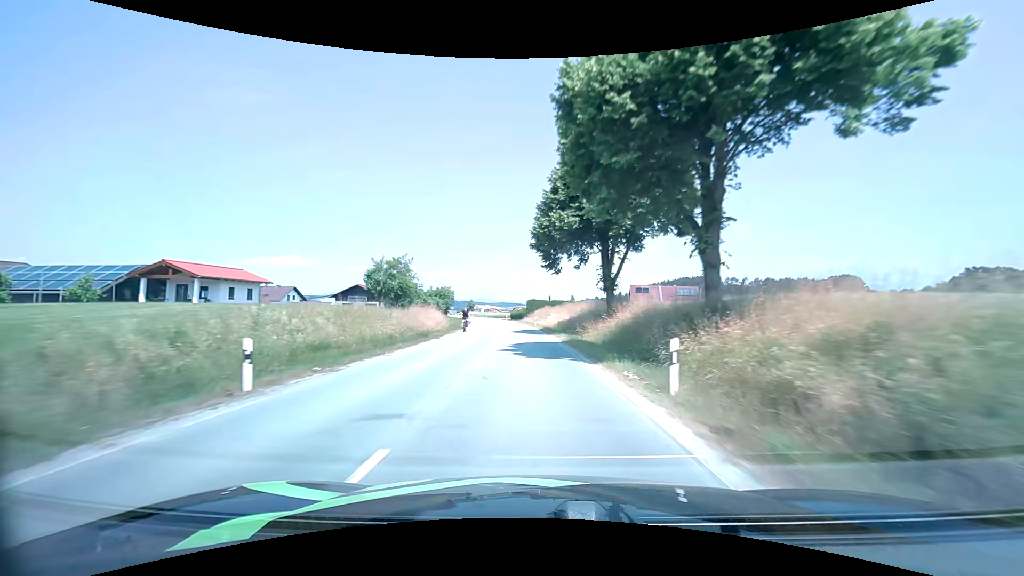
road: secondary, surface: asphalt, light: Day
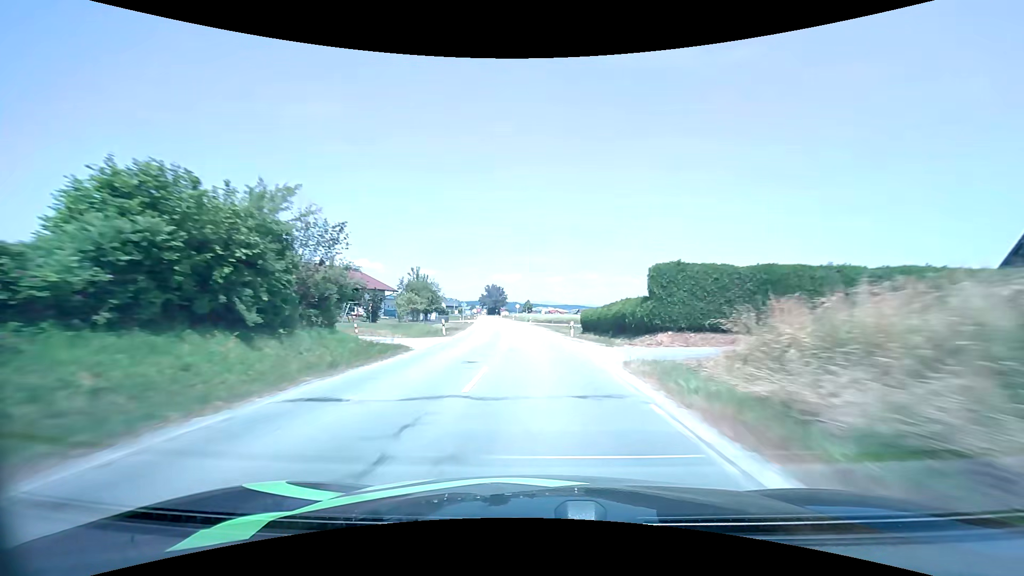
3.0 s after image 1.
(-4.1, +64.5) m; -7°
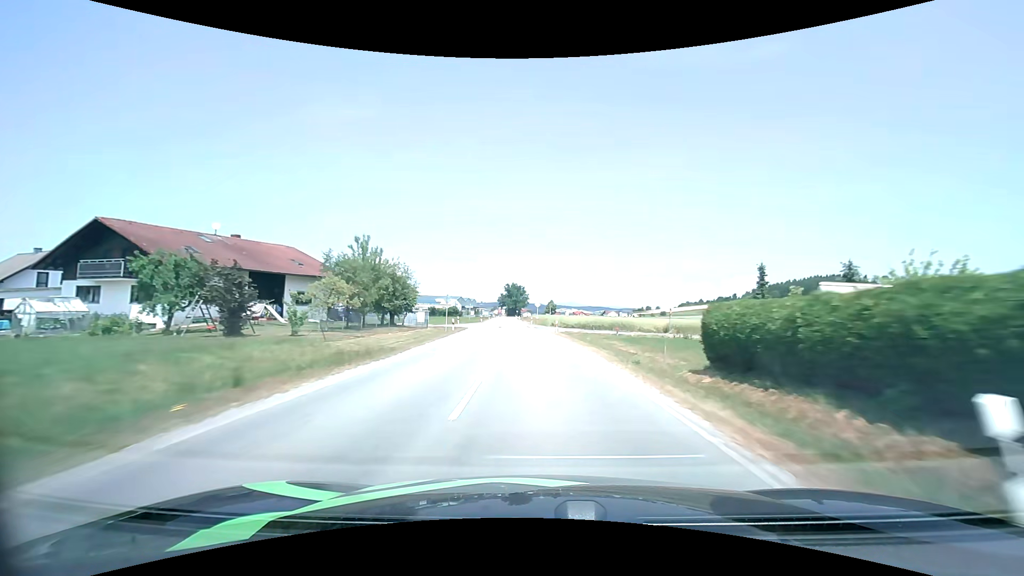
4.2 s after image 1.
(-0.6, +26.3) m; -3°
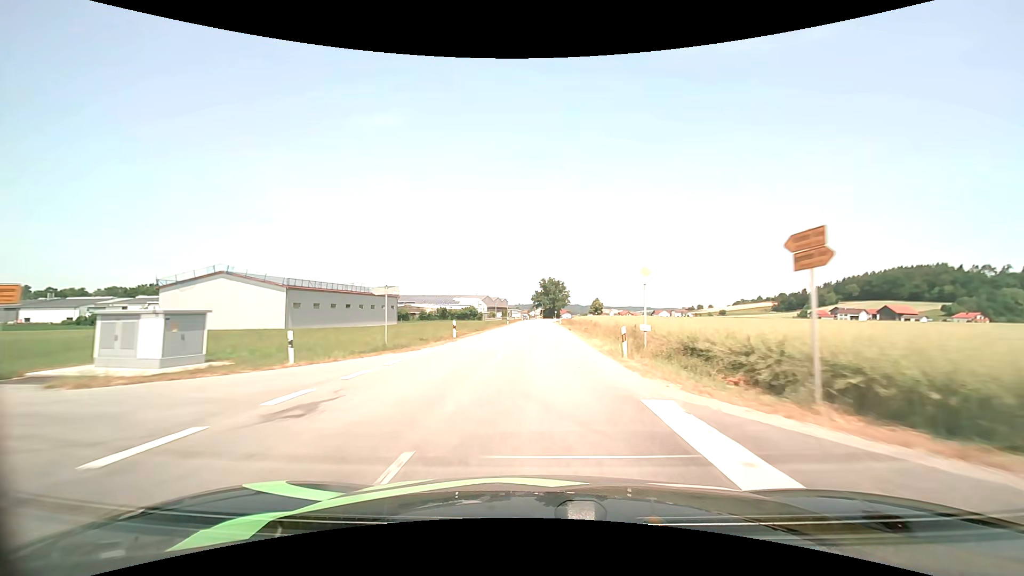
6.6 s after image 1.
(-2.3, +53.6) m; -4°
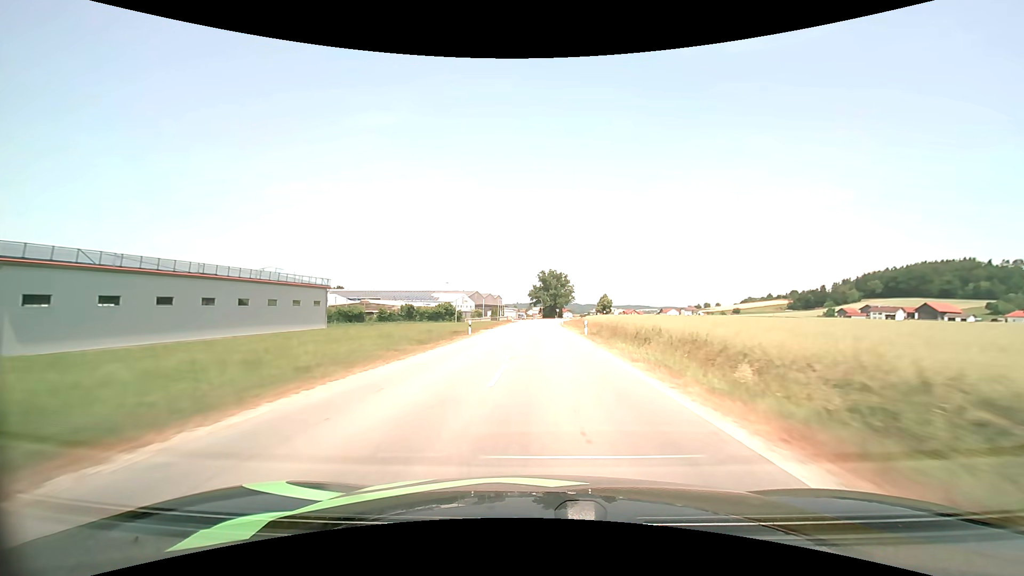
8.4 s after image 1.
(0.0, +39.6) m; 0°
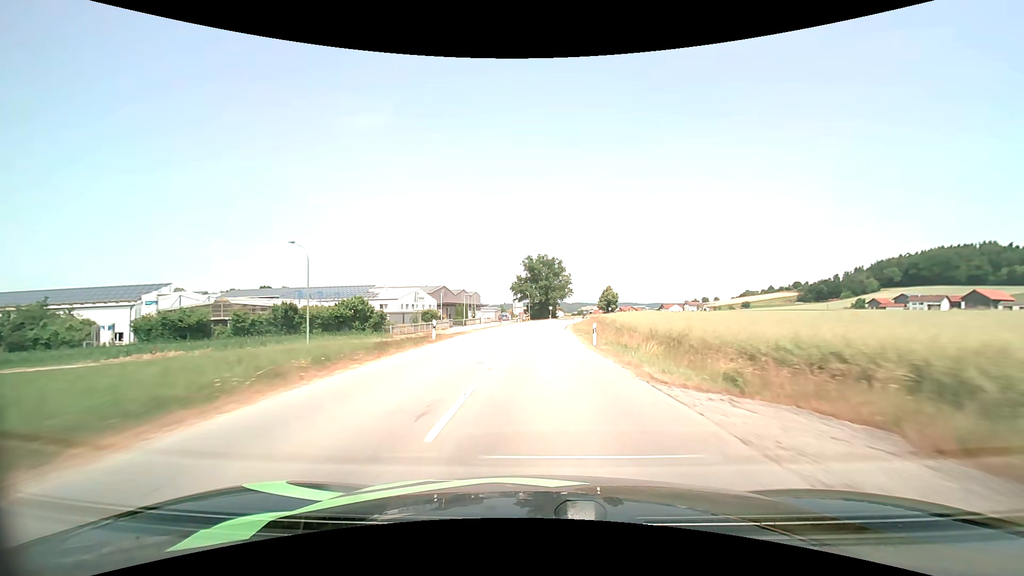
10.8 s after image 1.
(+0.5, +52.0) m; +1°
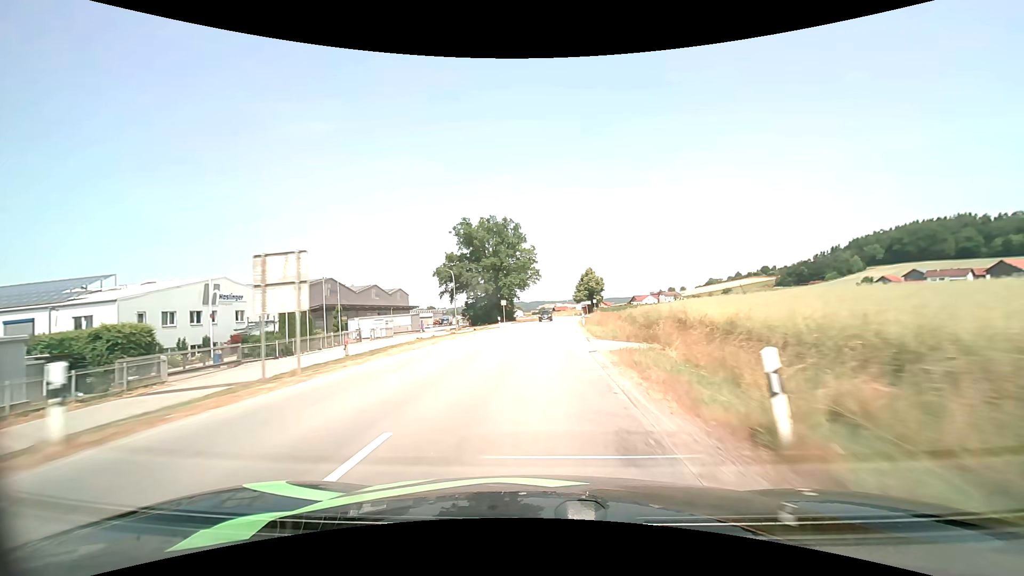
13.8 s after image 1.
(+2.3, +63.2) m; +5°
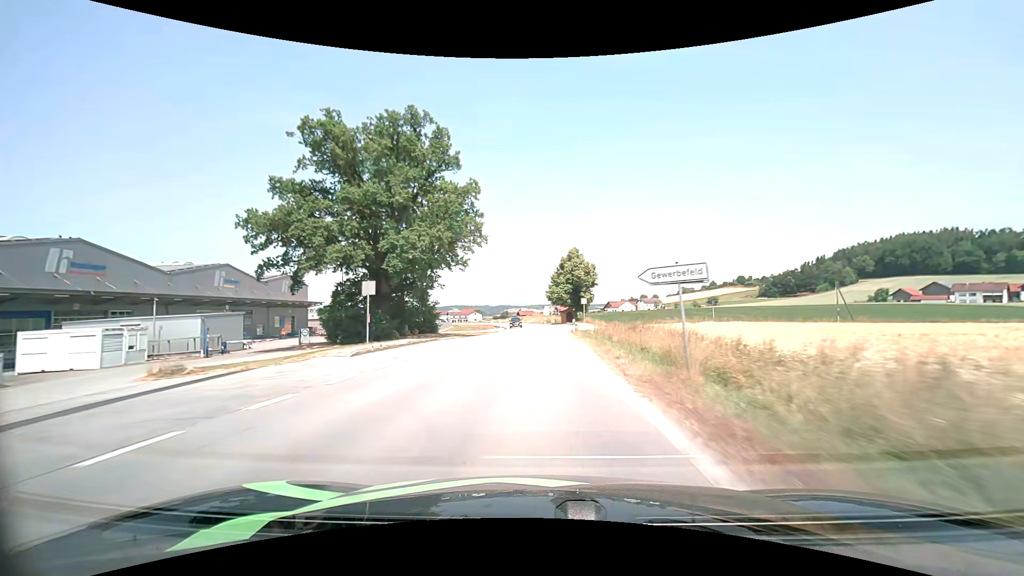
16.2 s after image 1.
(+2.0, +49.7) m; +4°
(0, +10) (0, +20) (0, +30) (0, +40) (0, +50) (0, +60) (0, +70) (-1, +80) (-1, +90) (-2, +100) m
